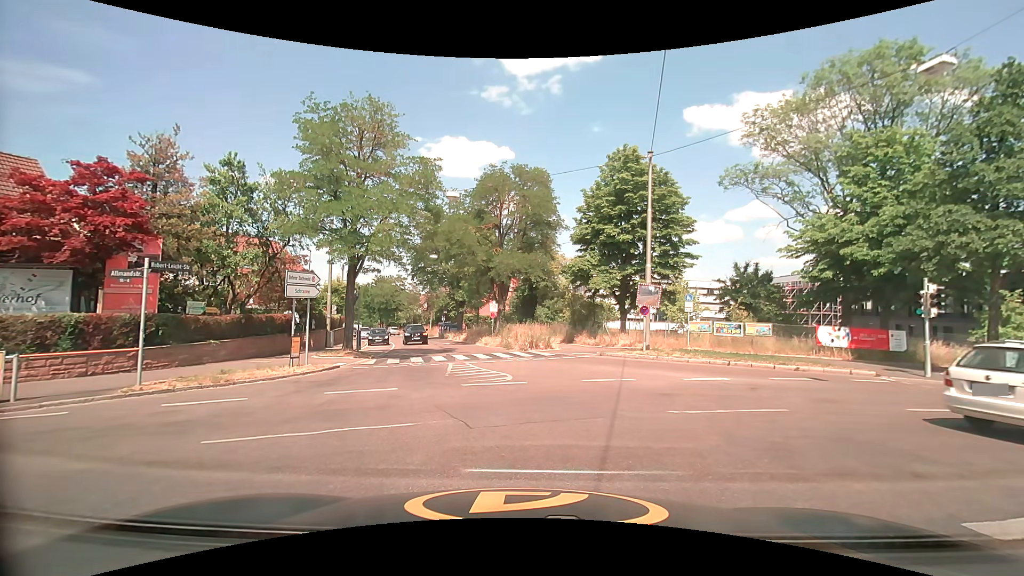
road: residential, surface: asphalt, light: Day
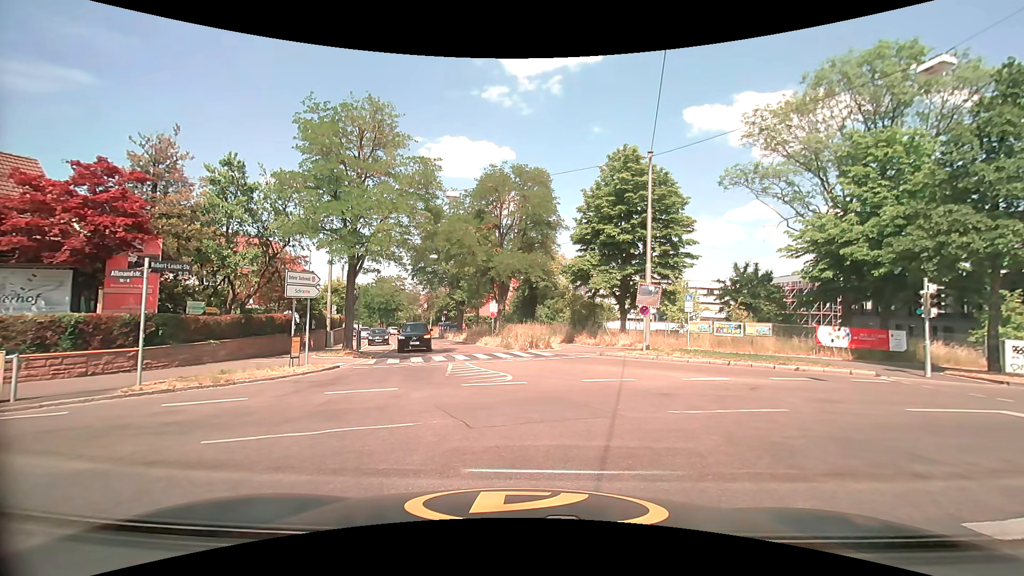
(0.0, 0.0) m; 0°
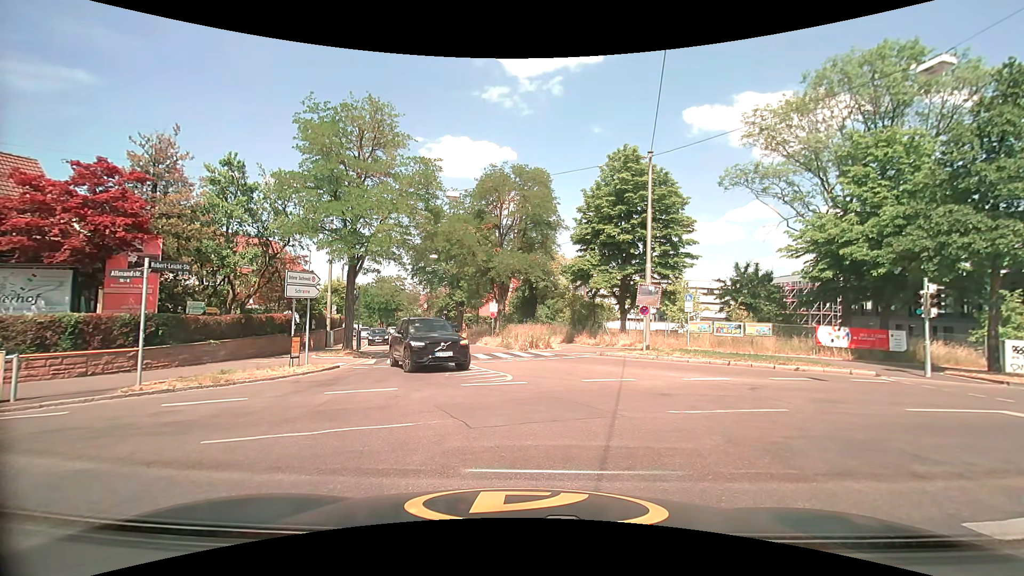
(0.0, 0.0) m; 0°
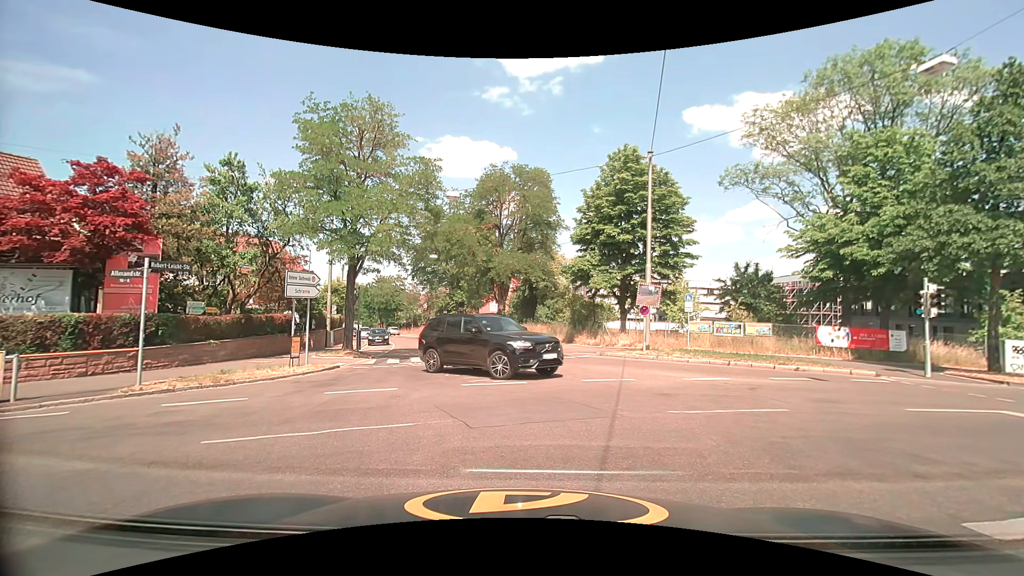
(0.0, 0.0) m; 0°
